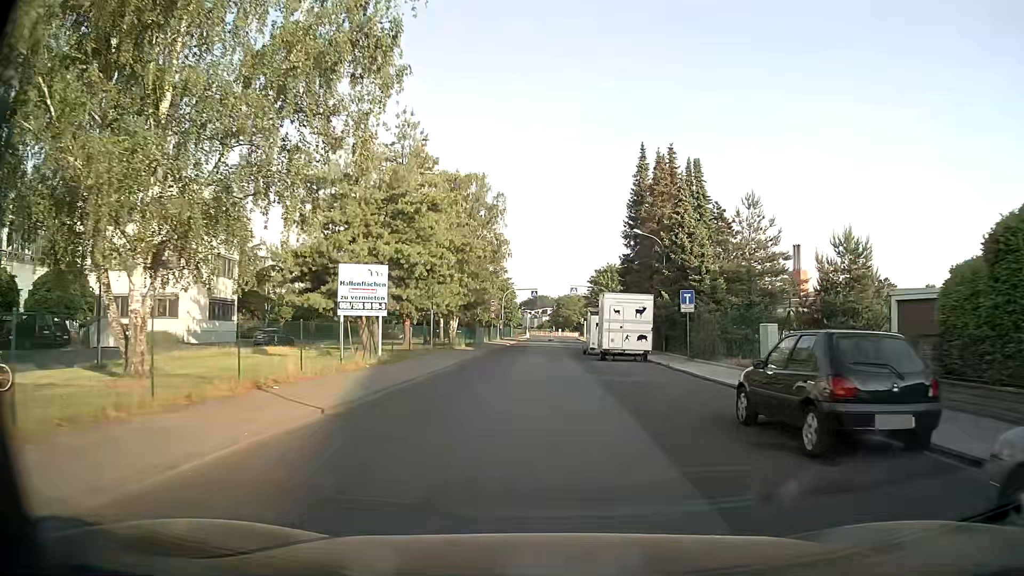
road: unclassified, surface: asphalt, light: Day
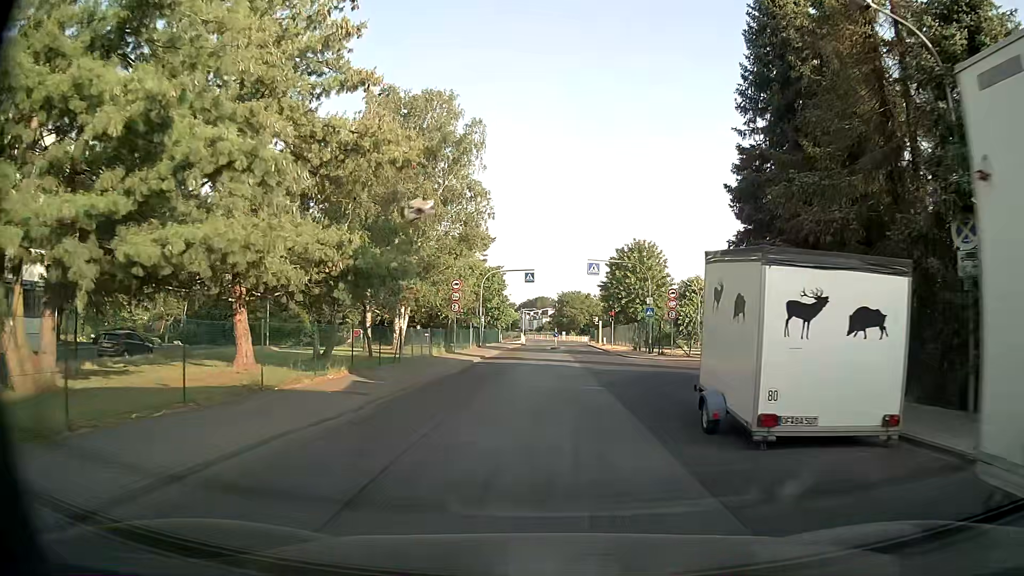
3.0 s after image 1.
(0.0, +28.0) m; 0°
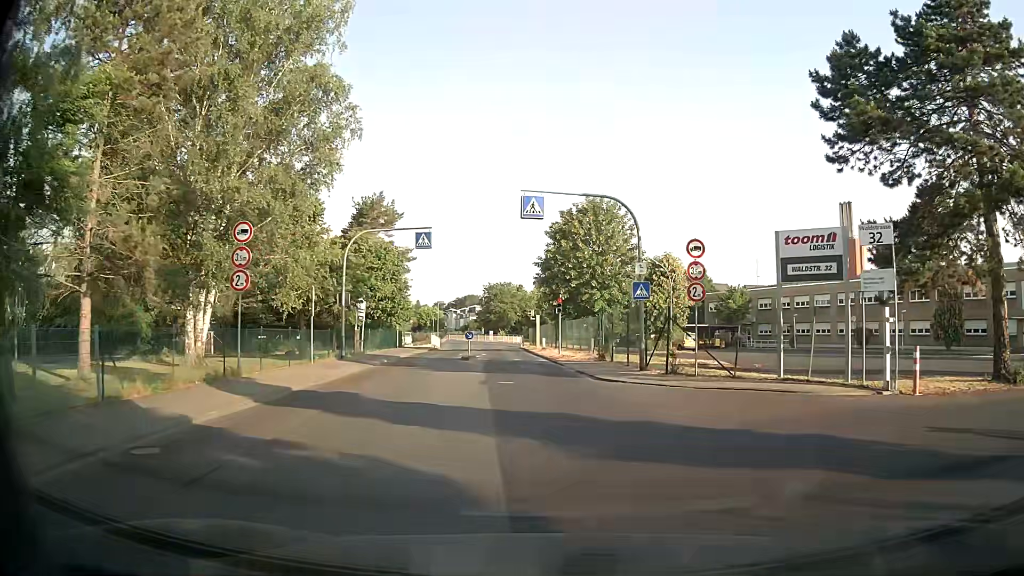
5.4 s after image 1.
(+1.0, +21.1) m; +5°
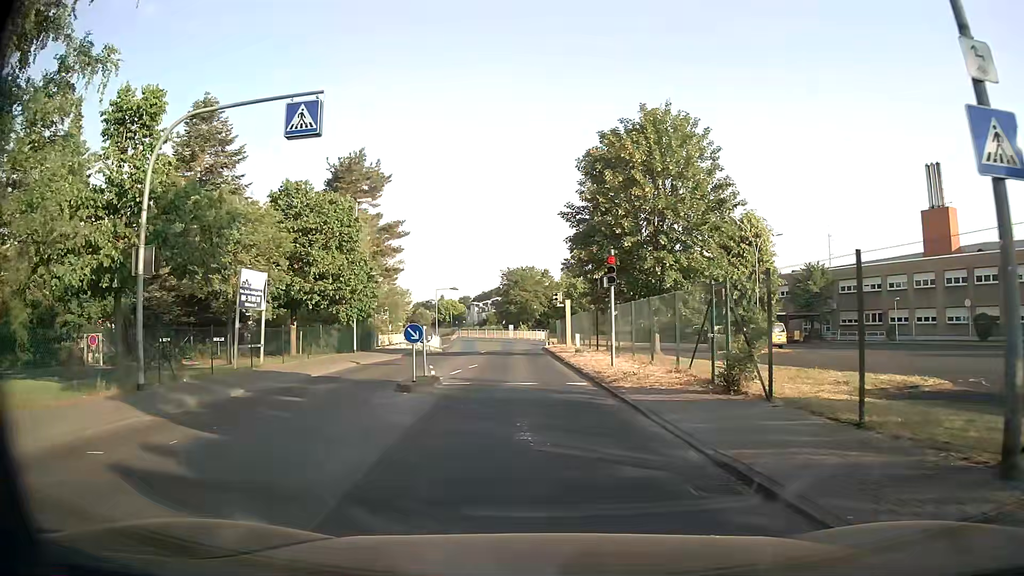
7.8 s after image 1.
(+0.1, +18.0) m; -2°
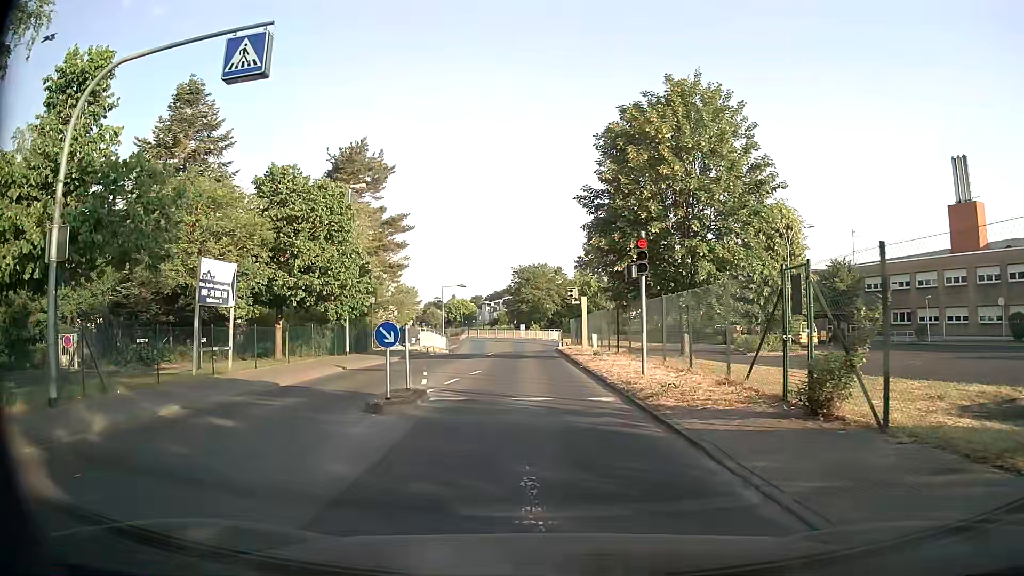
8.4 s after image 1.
(0.0, +3.4) m; -1°
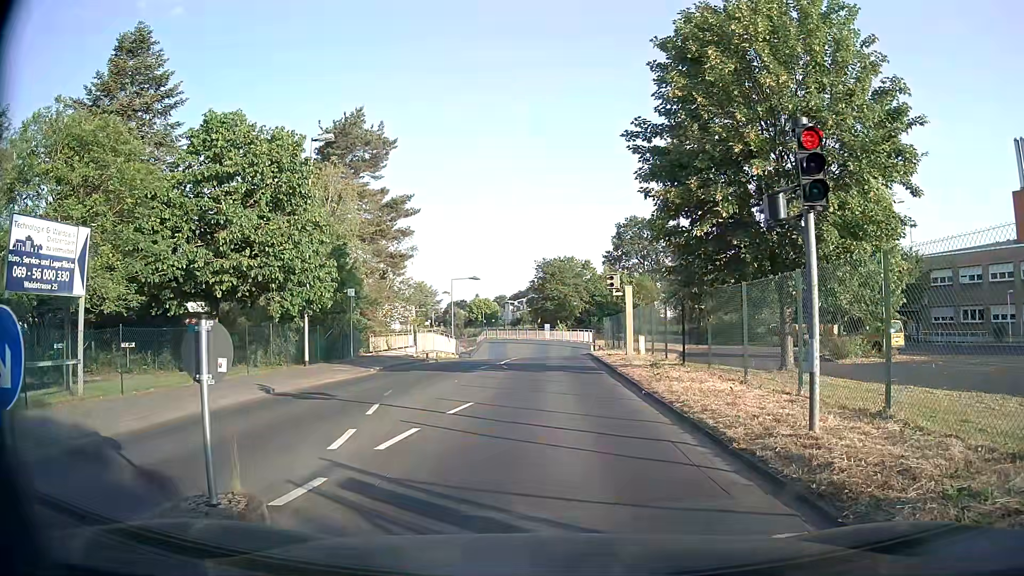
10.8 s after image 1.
(-0.2, +8.2) m; -4°
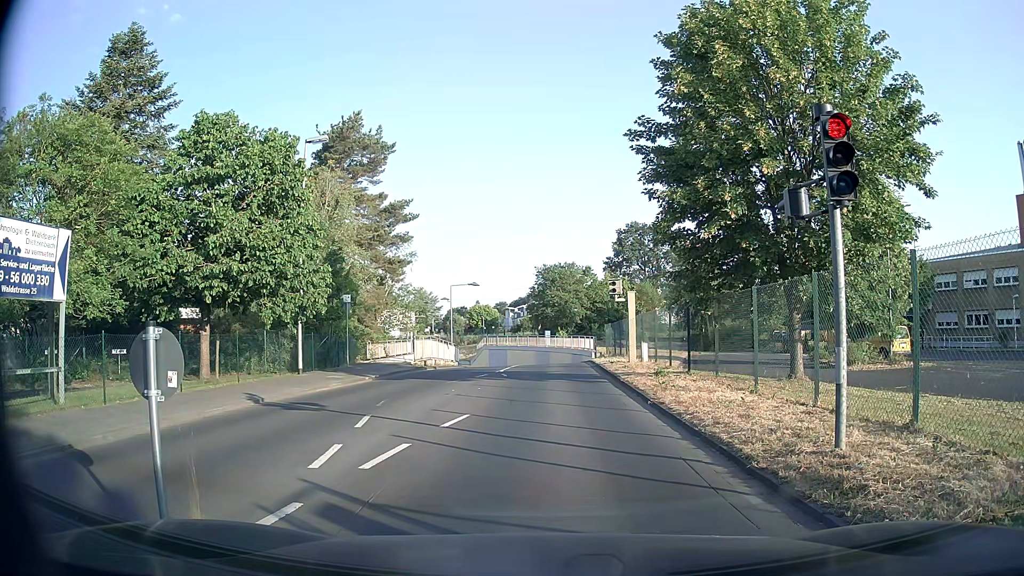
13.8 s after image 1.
(0.0, +0.7) m; 0°
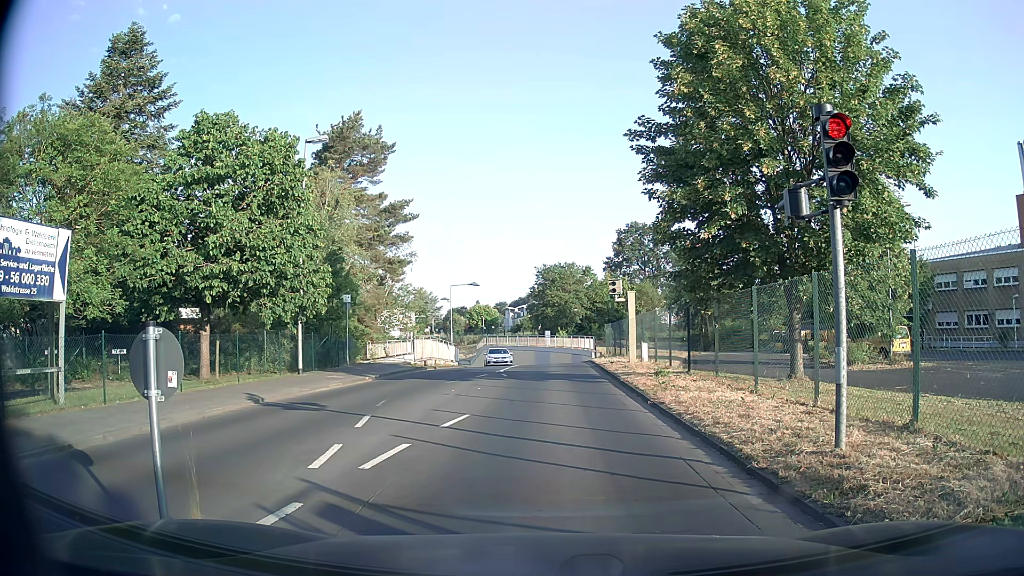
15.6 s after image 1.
(0.0, 0.0) m; 0°
(0, +10) (0, +20) (+1, +30) (+1, +40) (+1, +50) (-1, +60) (-5, +69) (-11, +77) (-18, +83) (-26, +90) m
